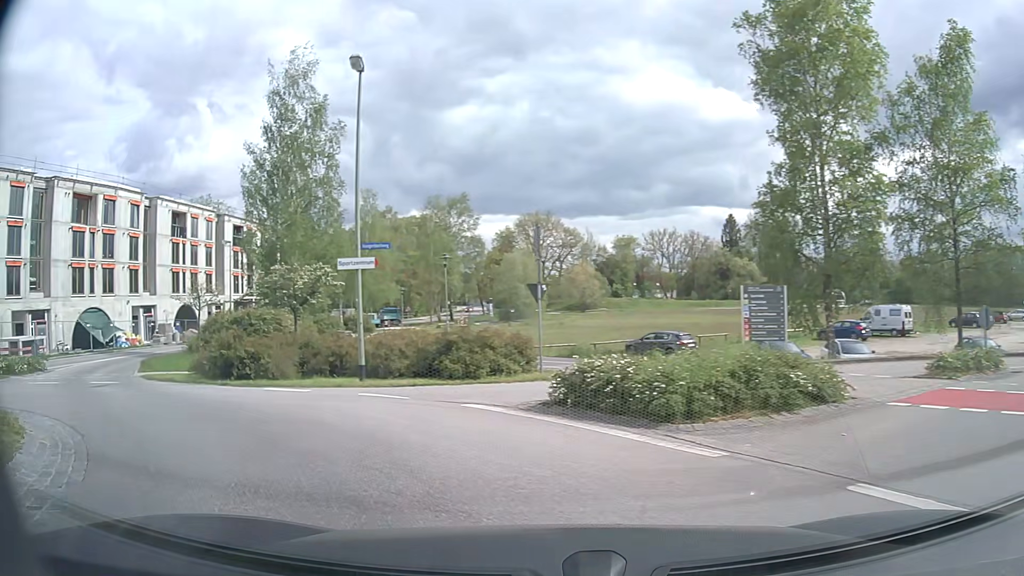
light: Day
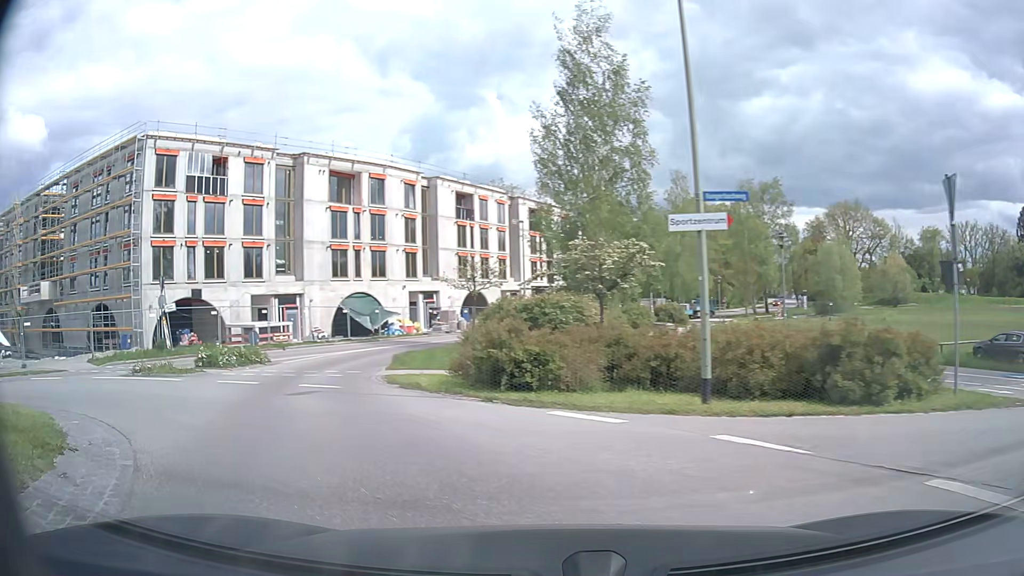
(-1.3, +5.5) m; -26°
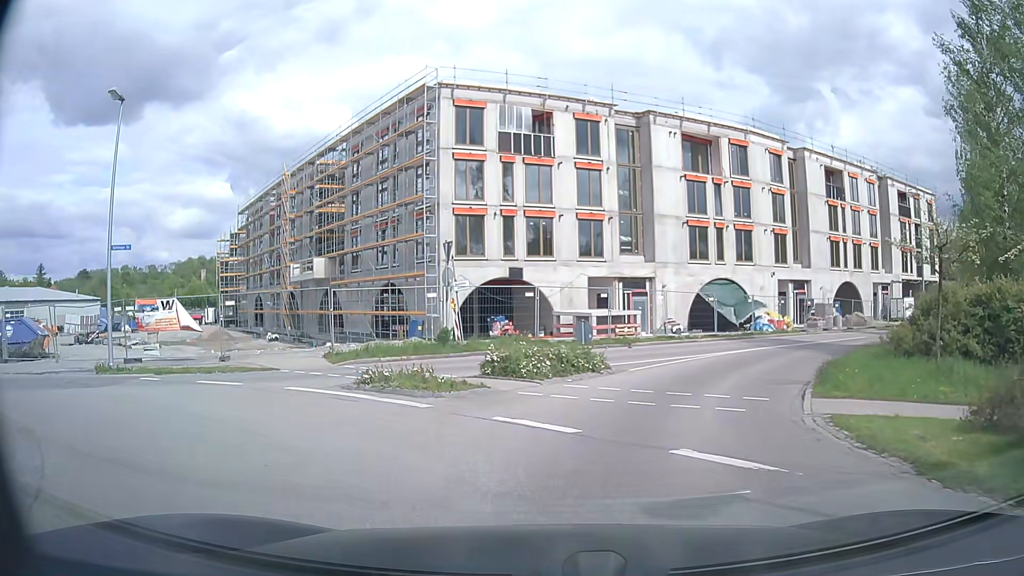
(-2.6, +8.5) m; -29°
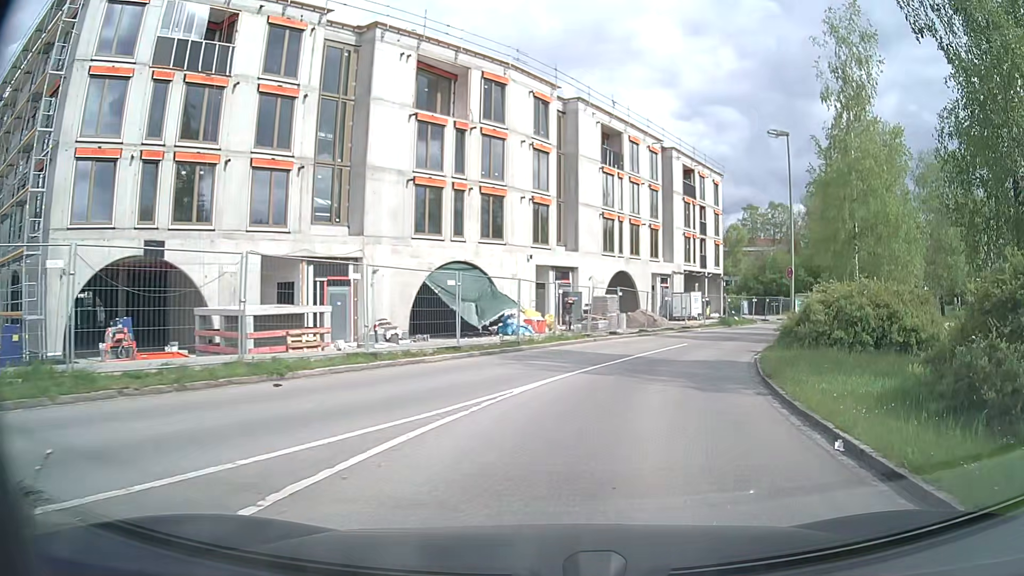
(+2.3, +13.6) m; +24°
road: residential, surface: asphalt
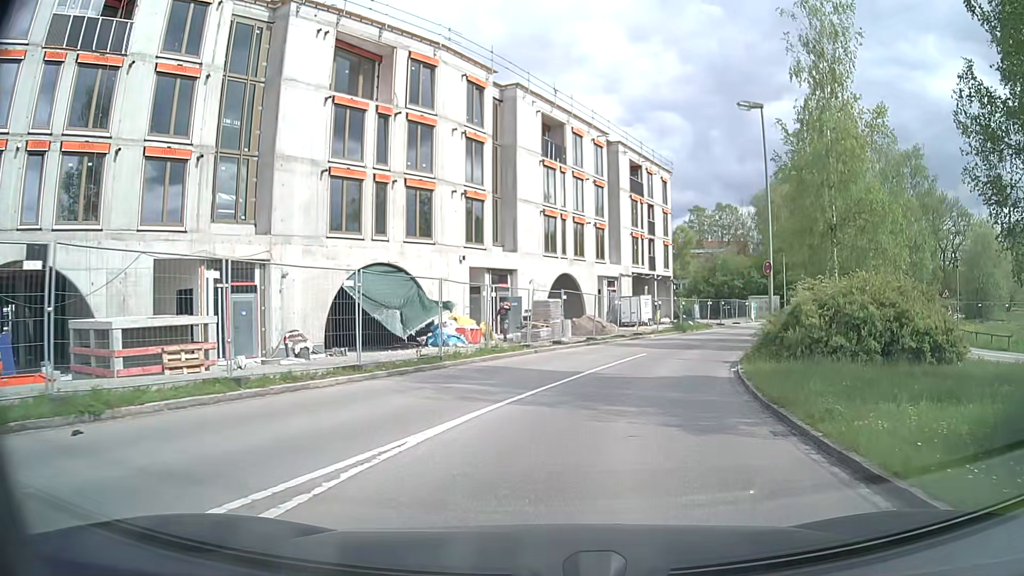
(+0.2, +3.9) m; +5°
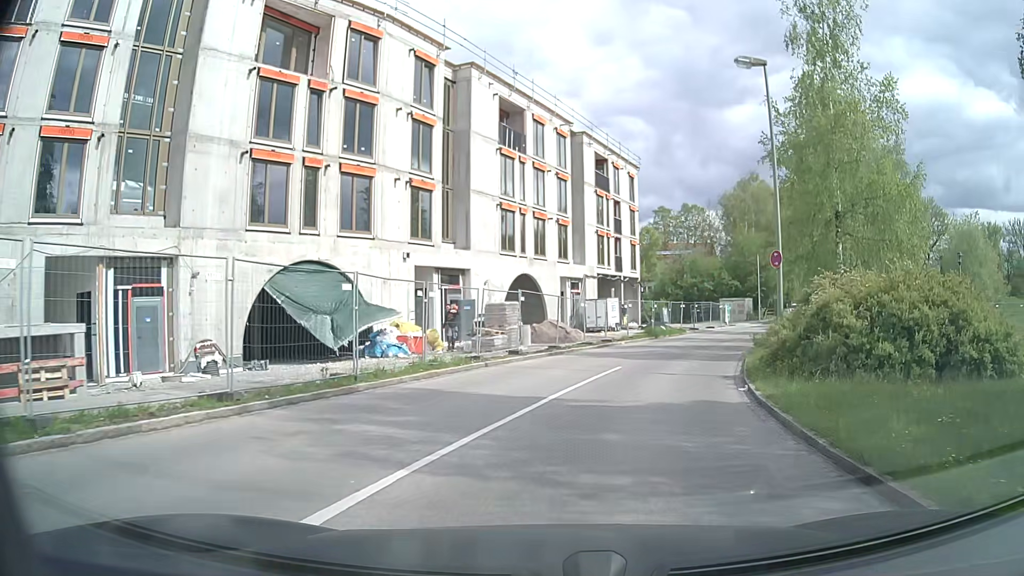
(+0.1, +4.2) m; +4°
